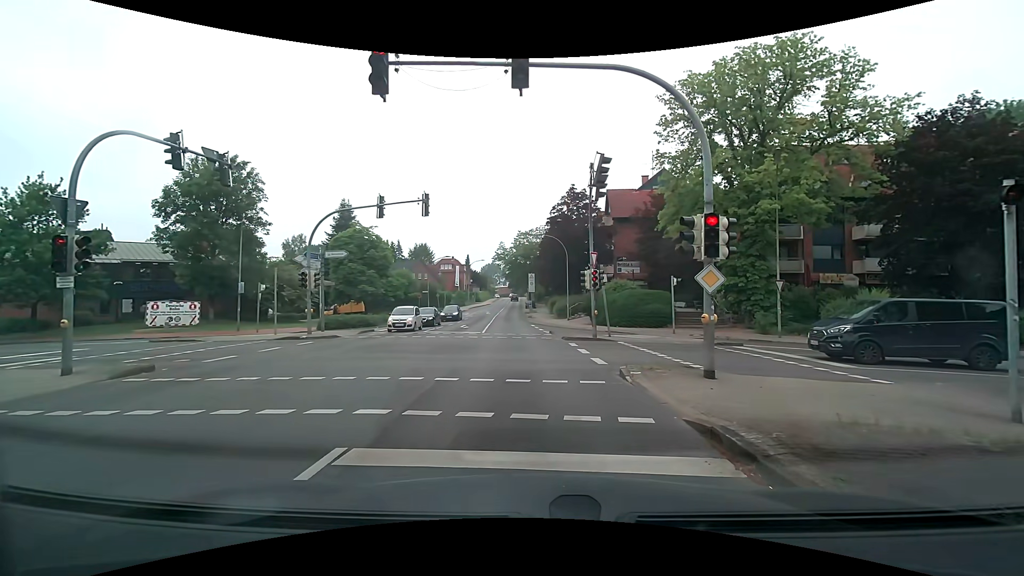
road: secondary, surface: asphalt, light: Day
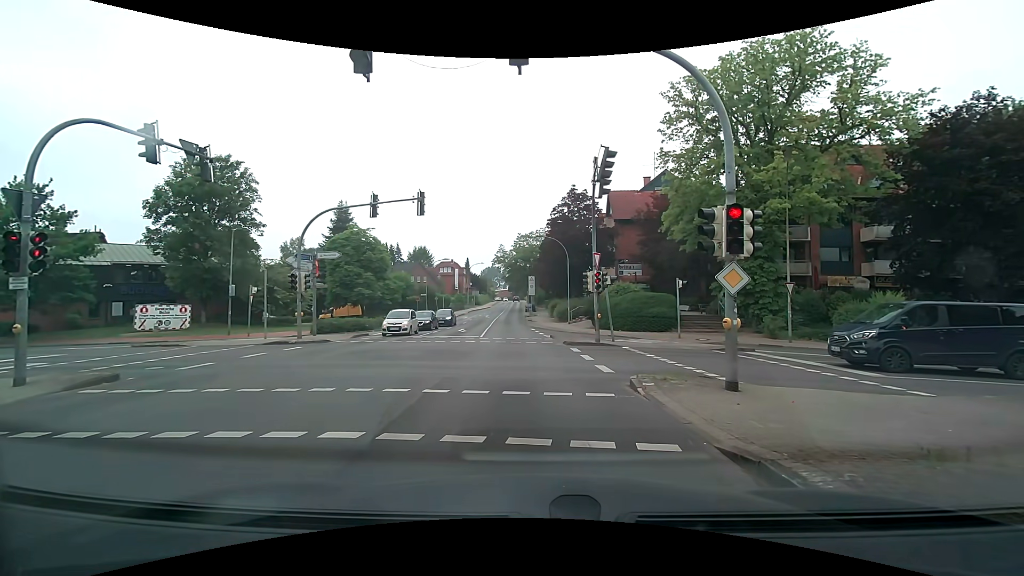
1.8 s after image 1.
(0.0, +1.0) m; 0°
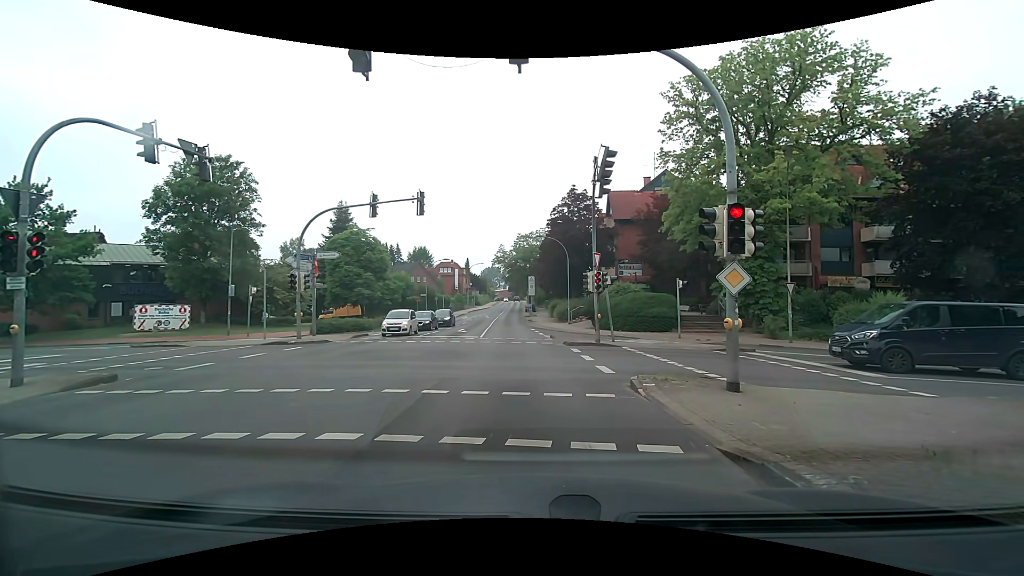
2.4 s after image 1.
(0.0, +0.1) m; 0°
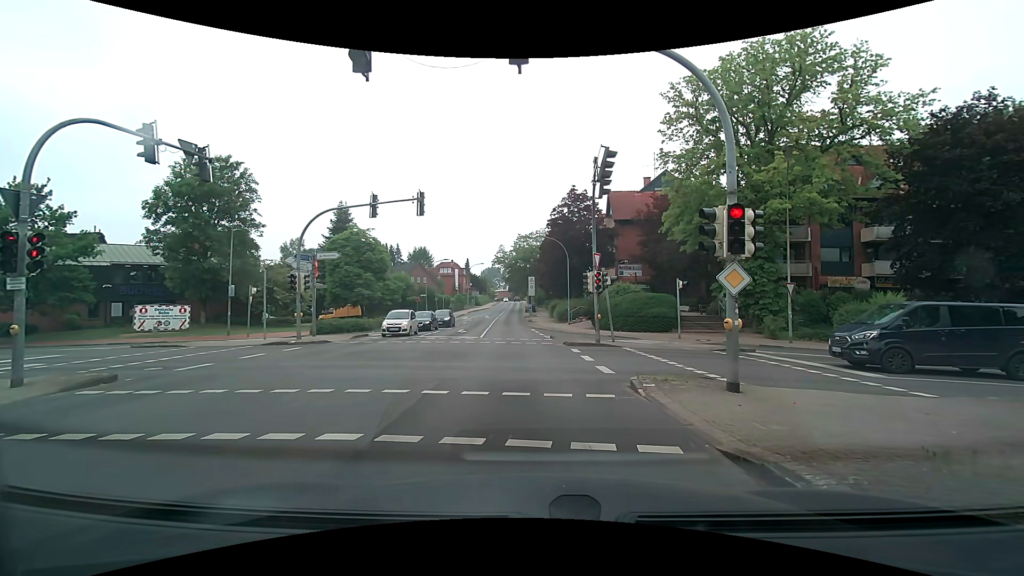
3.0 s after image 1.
(0.0, 0.0) m; 0°
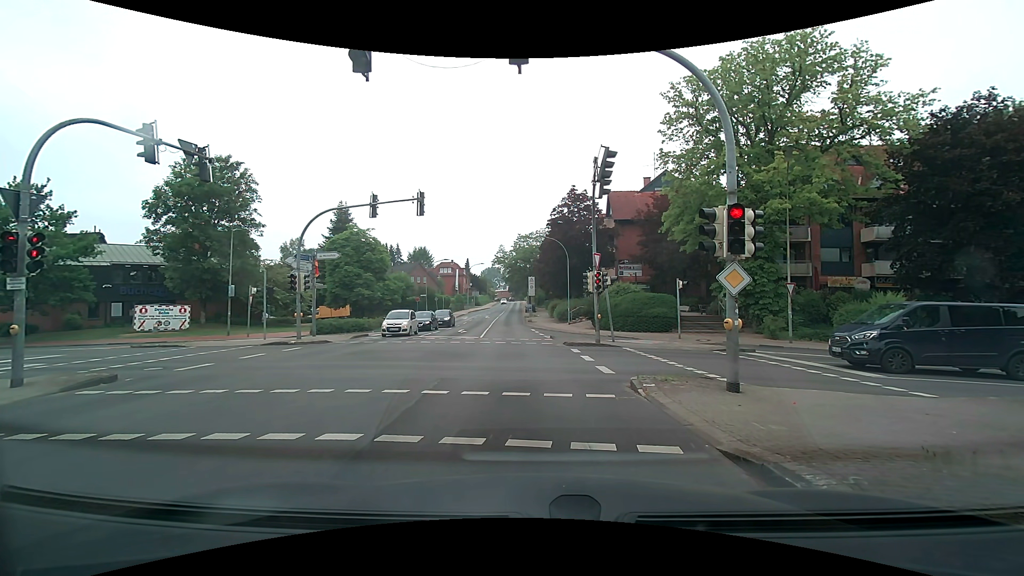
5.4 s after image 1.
(0.0, 0.0) m; 0°
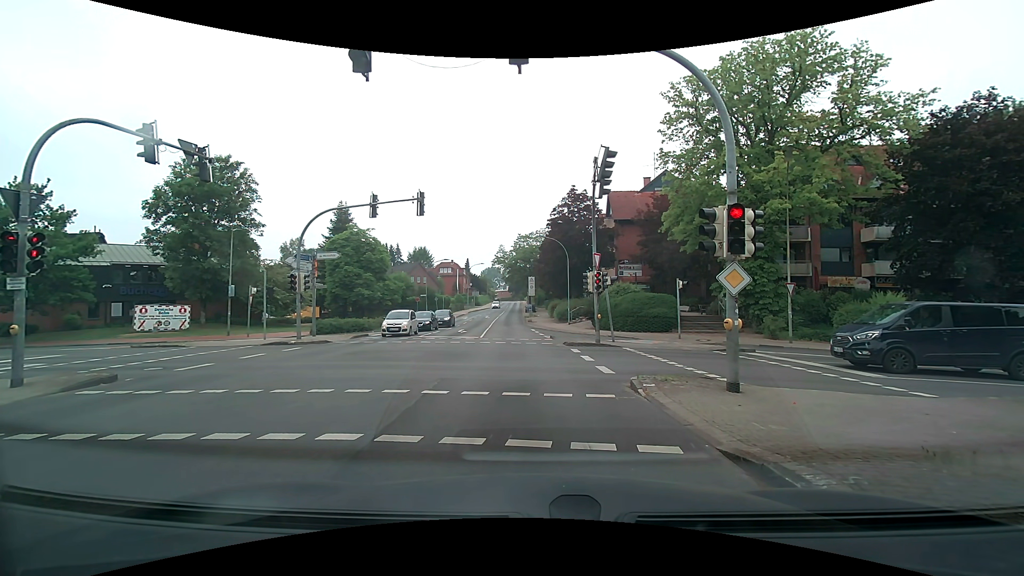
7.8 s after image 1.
(0.0, 0.0) m; 0°
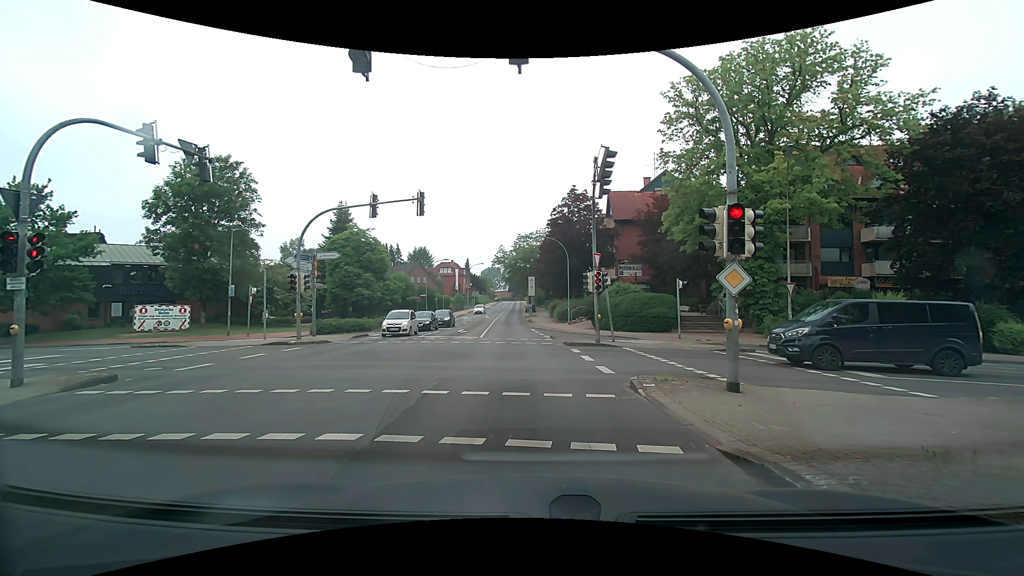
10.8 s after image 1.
(0.0, 0.0) m; 0°
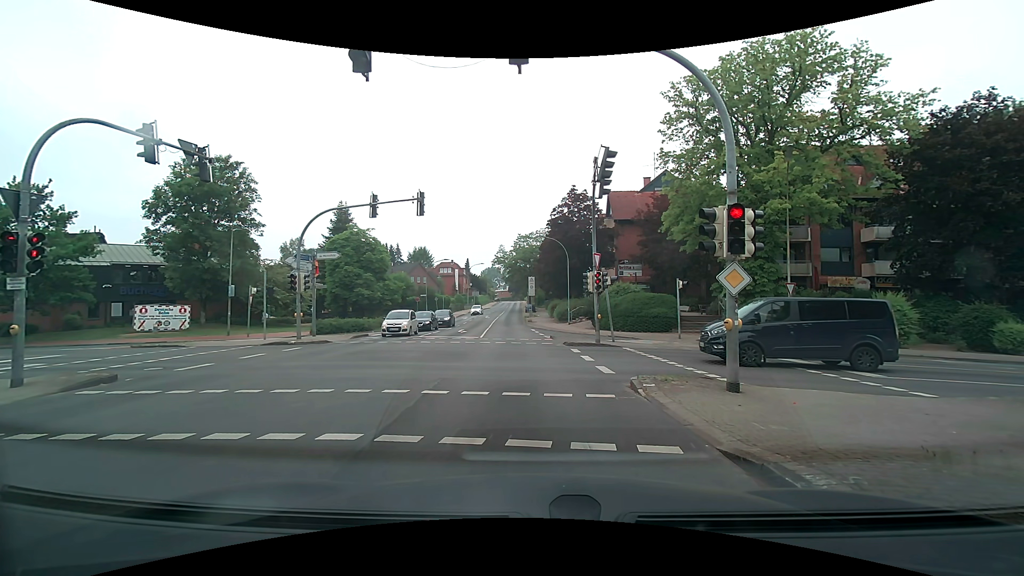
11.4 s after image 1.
(0.0, 0.0) m; 0°
(0, +10) (+1, +20) (0, +30) (0, +40) (0, +50) (-1, +60) (-1, +70) (0, +80) (0, +90) (0, +100) m
